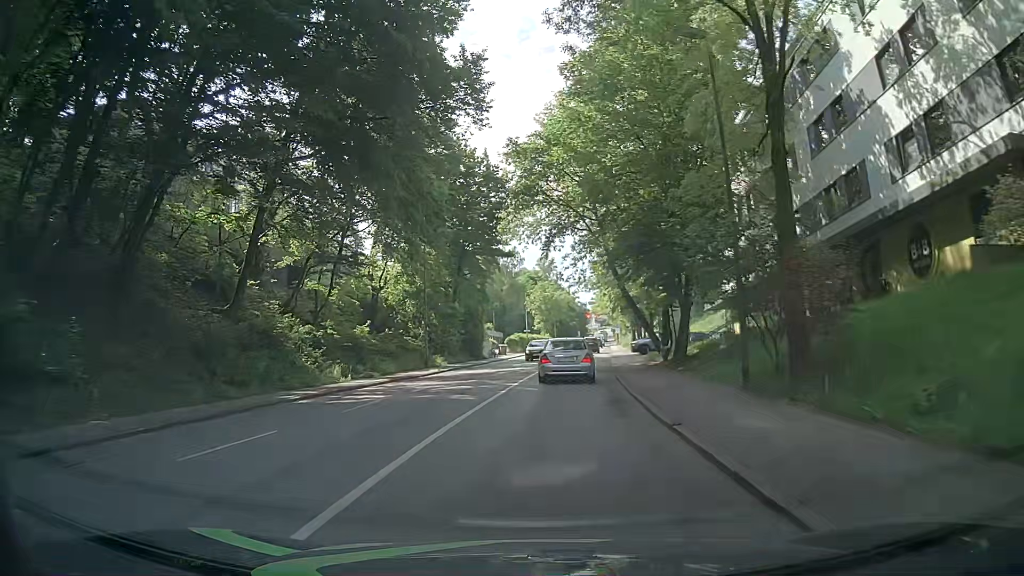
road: tertiary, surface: asphalt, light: Day
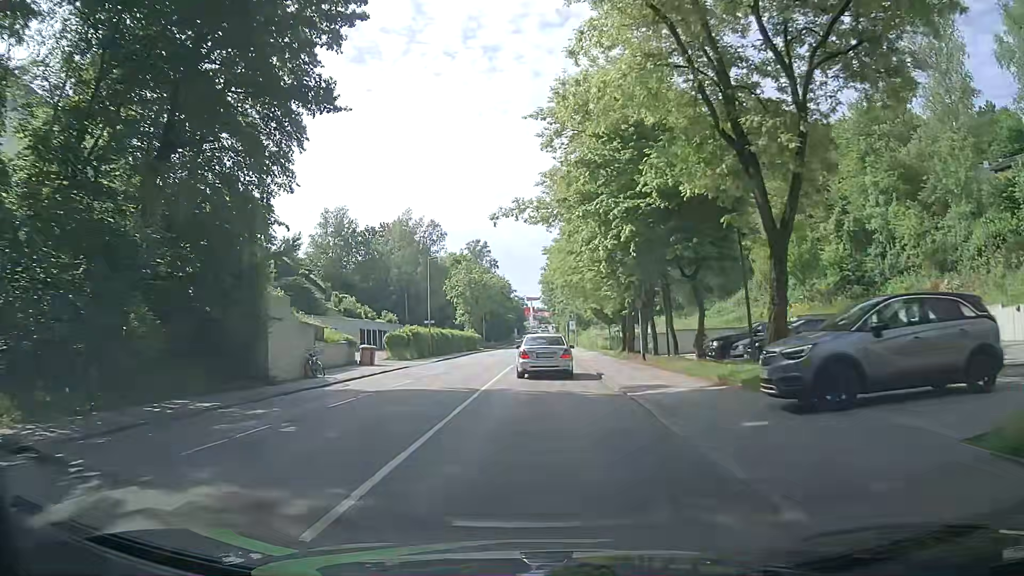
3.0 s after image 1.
(+1.7, +36.4) m; +4°
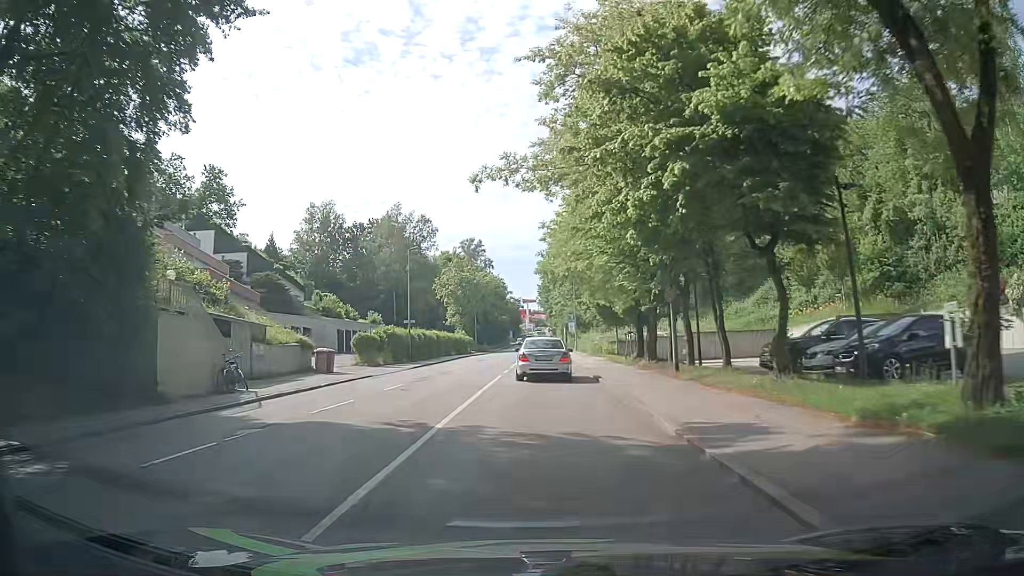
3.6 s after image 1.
(+0.2, +7.2) m; +1°
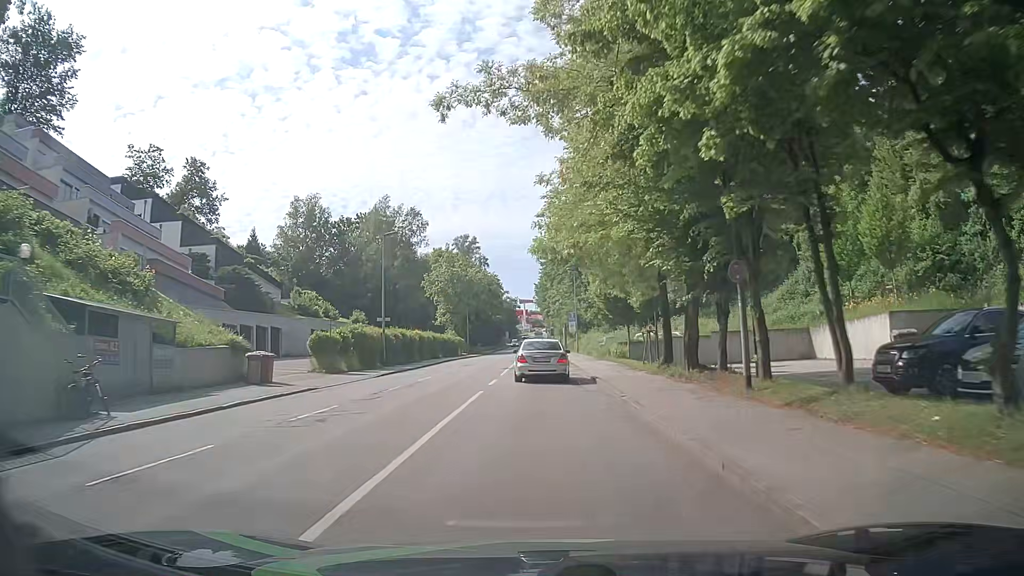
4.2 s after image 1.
(+0.1, +7.2) m; +1°
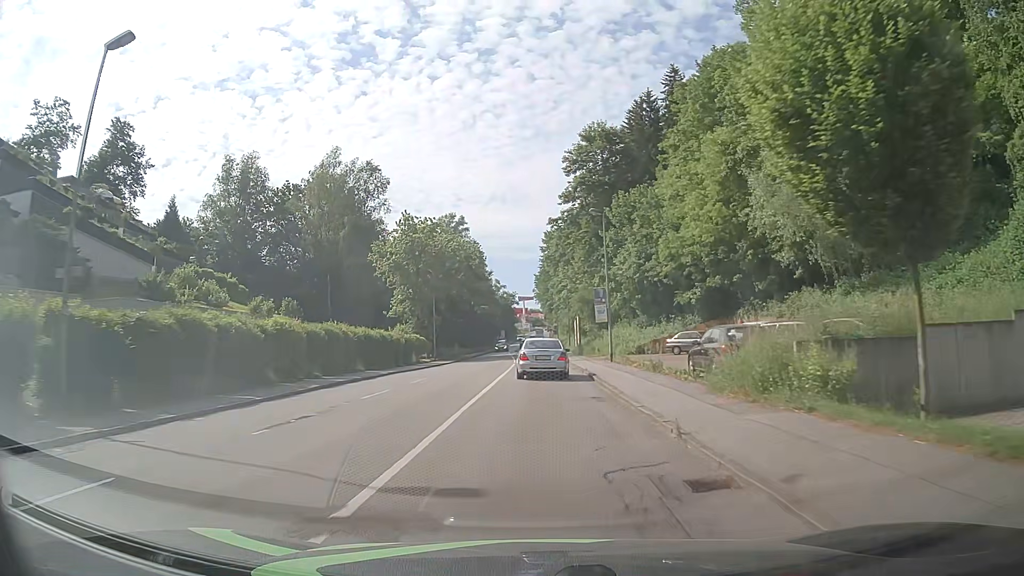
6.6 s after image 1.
(0.0, +29.6) m; +1°
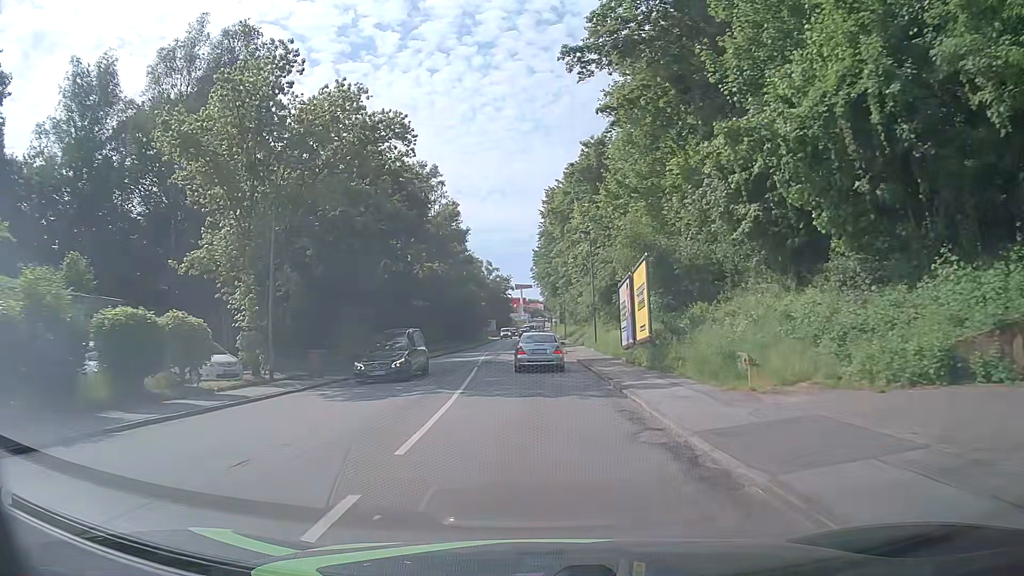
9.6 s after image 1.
(-0.4, +38.2) m; -1°
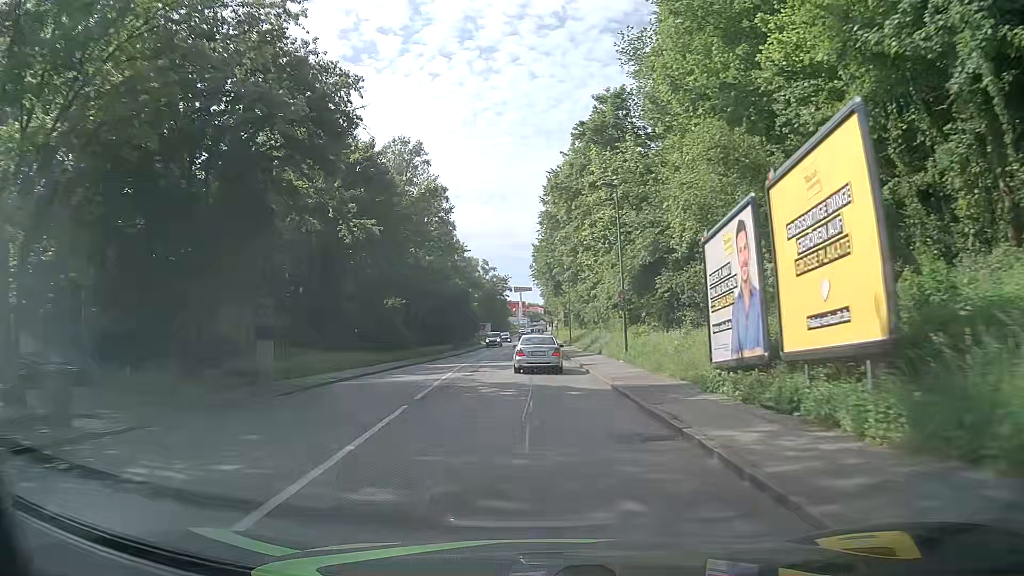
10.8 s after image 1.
(0.0, +15.7) m; -1°
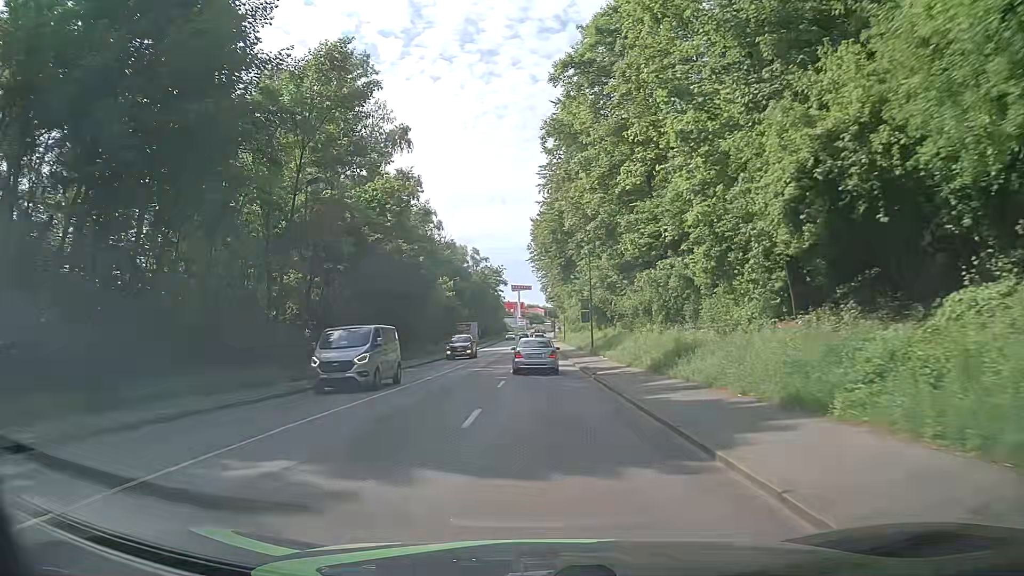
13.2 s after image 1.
(+0.4, +31.6) m; +1°
(0, +10) (0, +20) (0, +30) (0, +40) (0, +50) (0, +60) (0, +70) (0, +80) (0, +90) (0, +100) m
